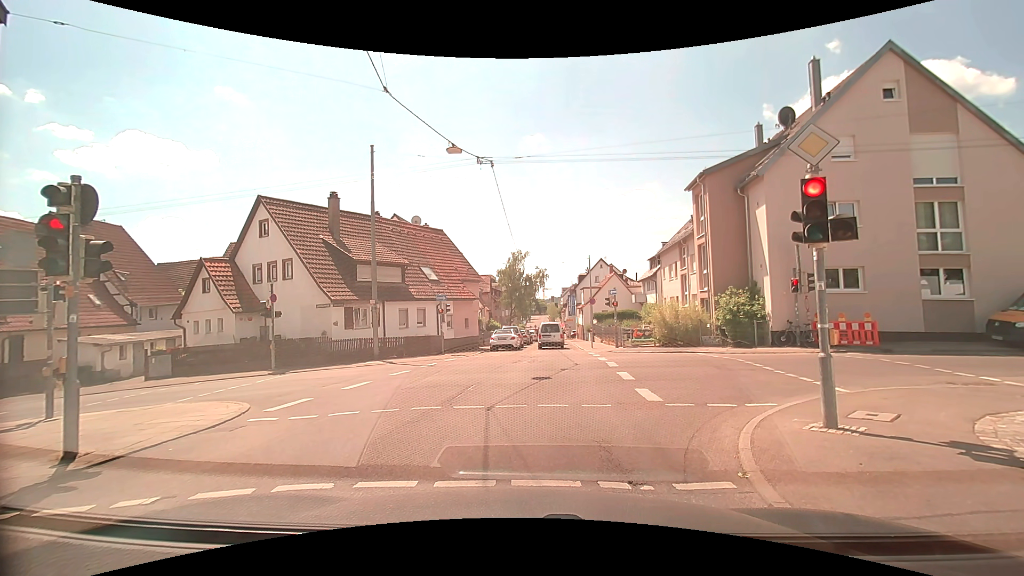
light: Day
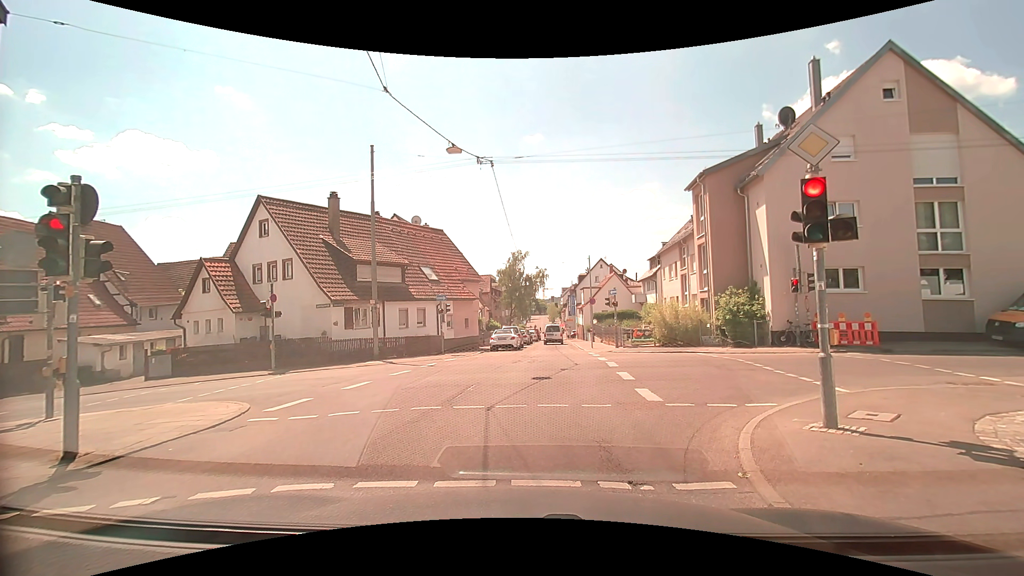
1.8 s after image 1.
(0.0, 0.0) m; 0°
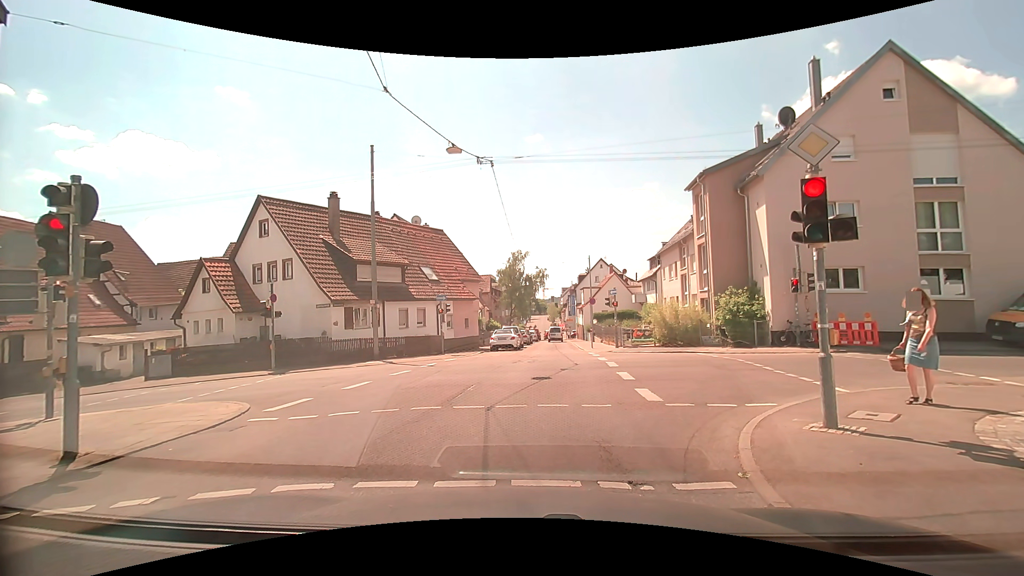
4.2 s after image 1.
(0.0, 0.0) m; 0°
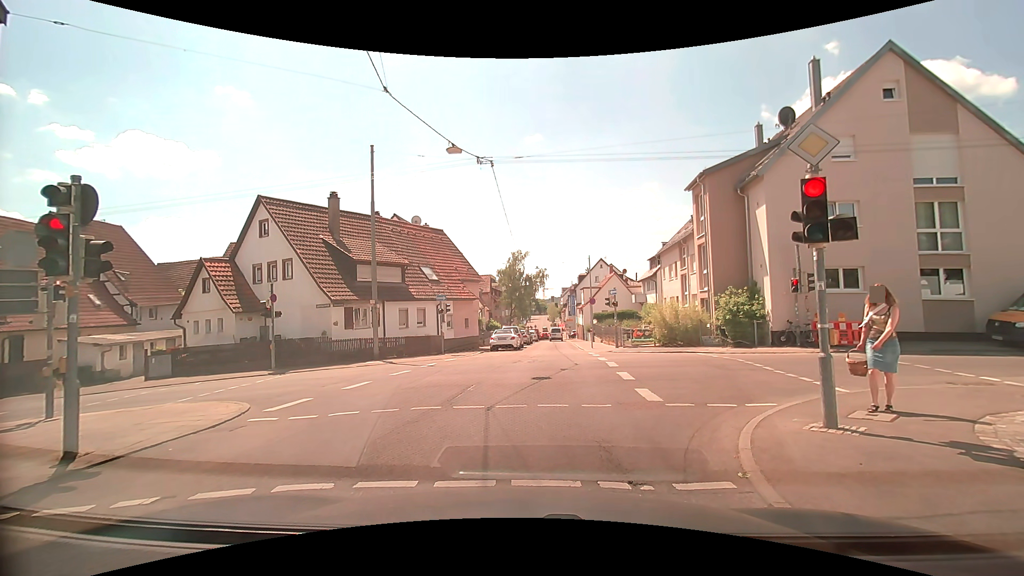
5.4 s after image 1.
(0.0, 0.0) m; 0°
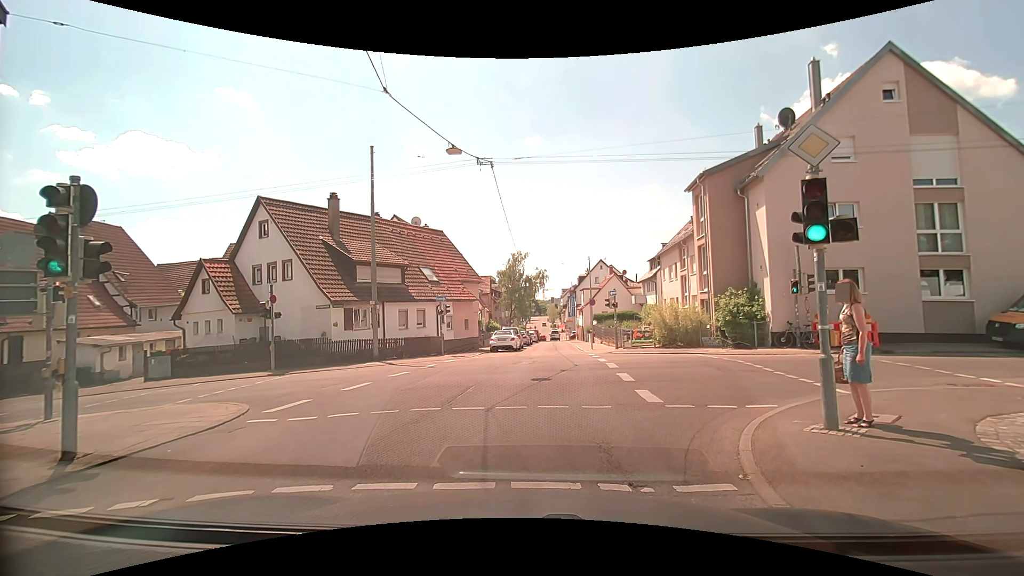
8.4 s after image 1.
(0.0, 0.0) m; 0°
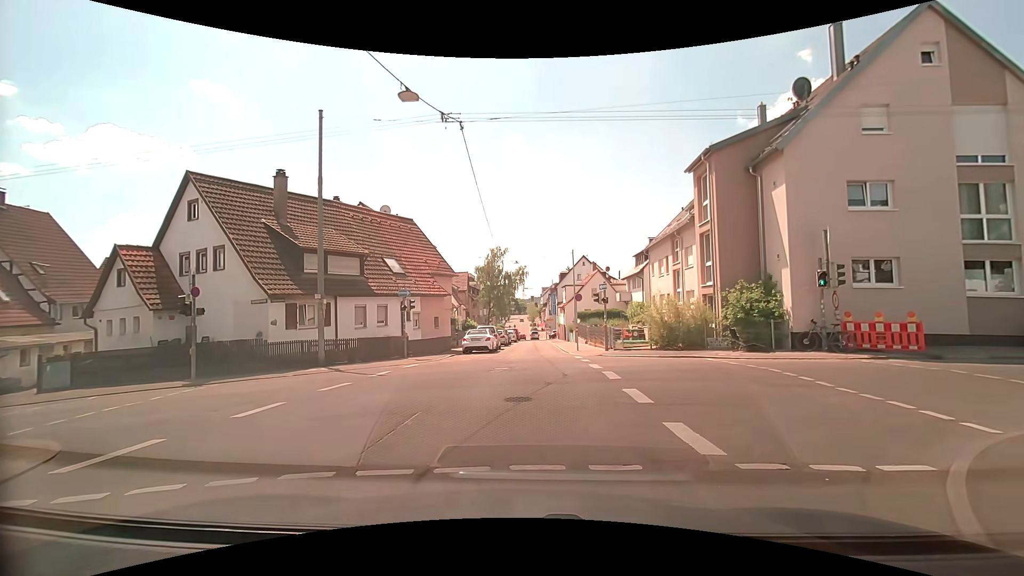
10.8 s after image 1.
(+0.1, +4.0) m; +3°
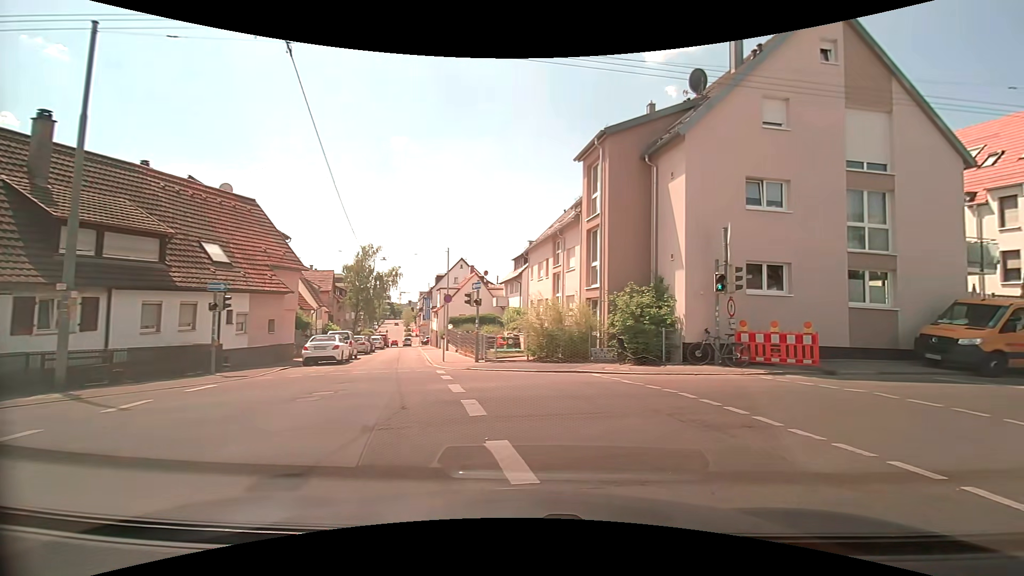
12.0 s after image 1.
(+0.4, +4.1) m; +13°
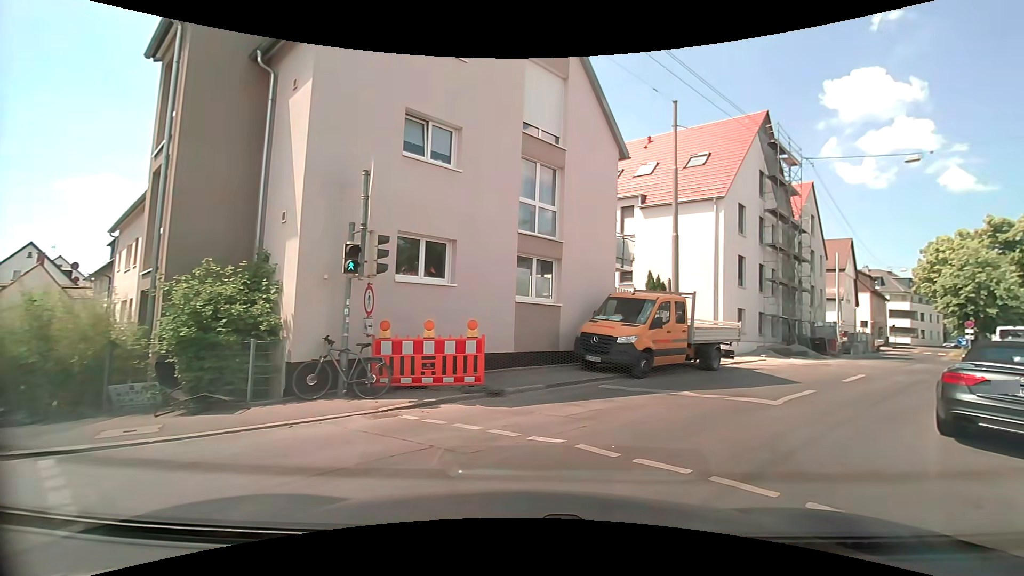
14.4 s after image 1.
(+2.1, +6.3) m; +39°
